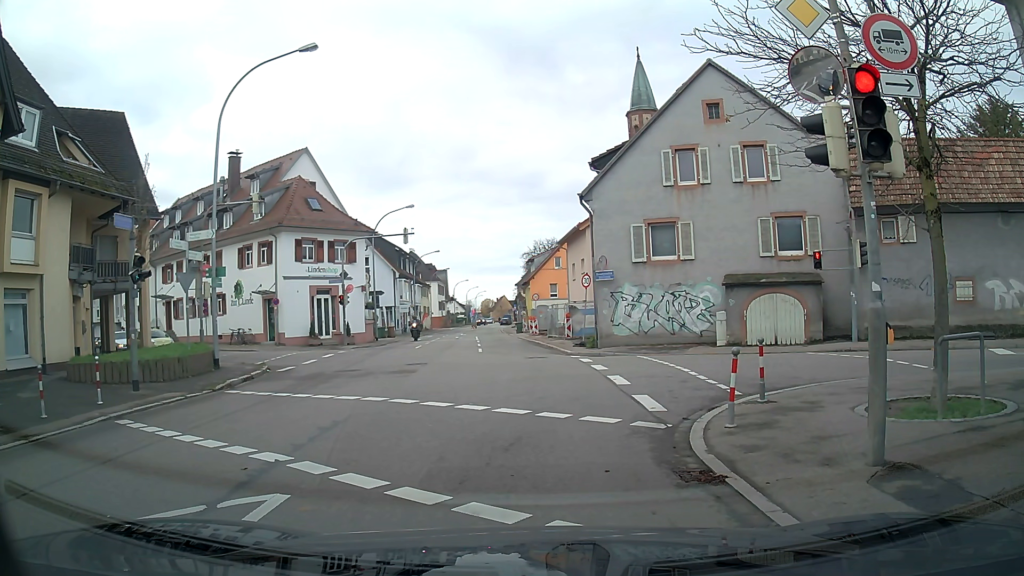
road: tertiary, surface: asphalt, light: Day
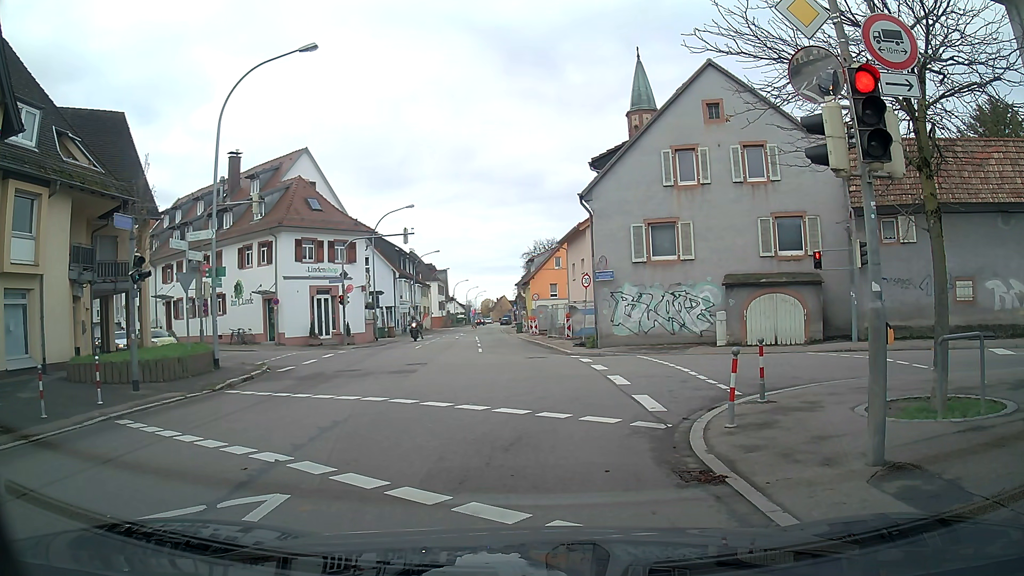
(0.0, 0.0) m; 0°
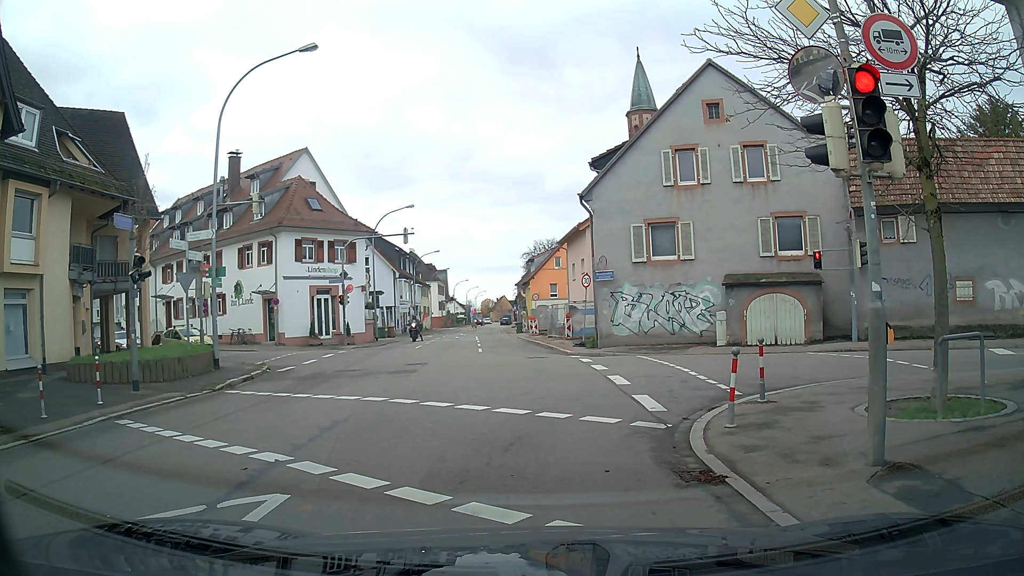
(0.0, 0.0) m; 0°
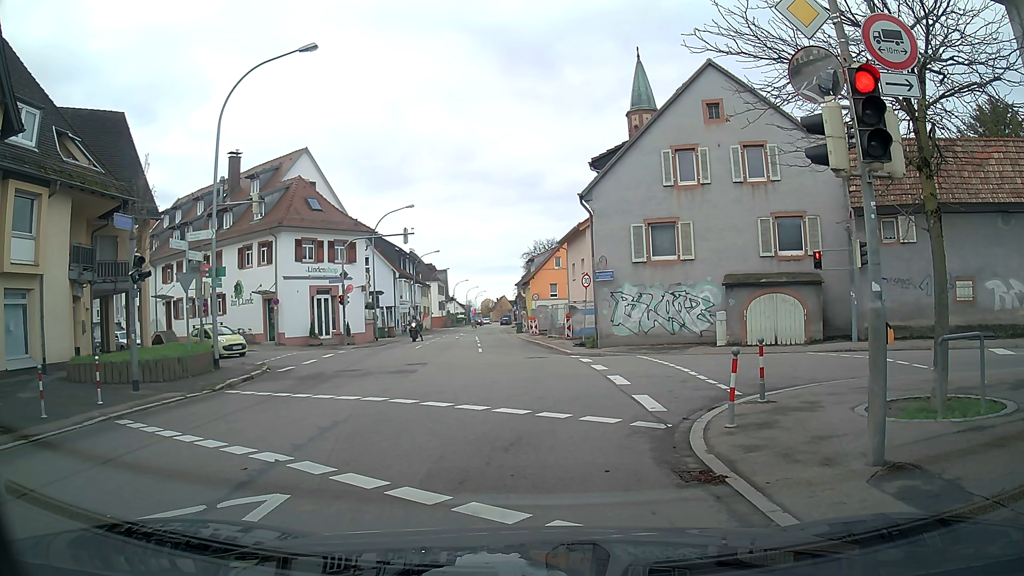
(0.0, 0.0) m; 0°
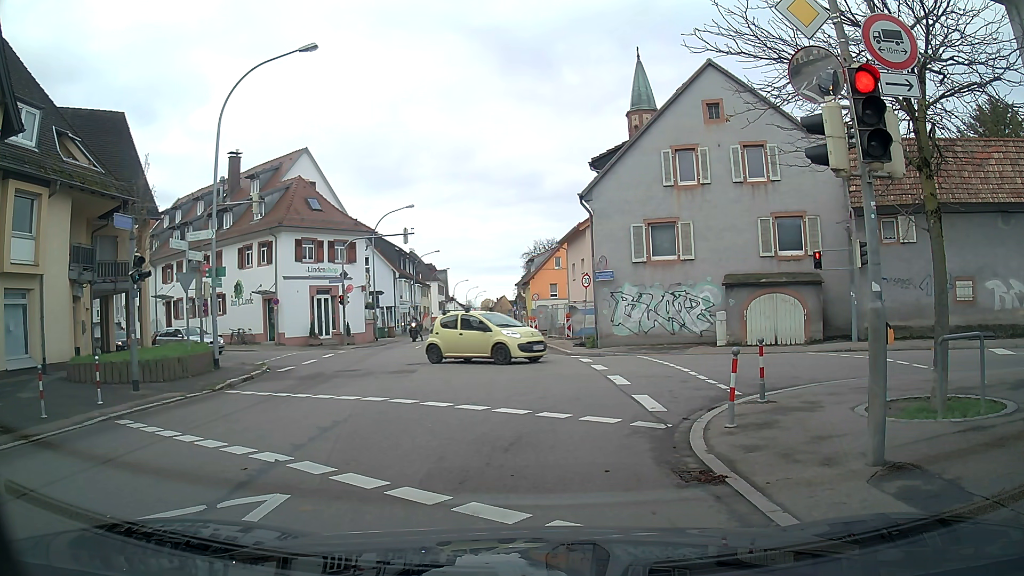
(0.0, 0.0) m; 0°
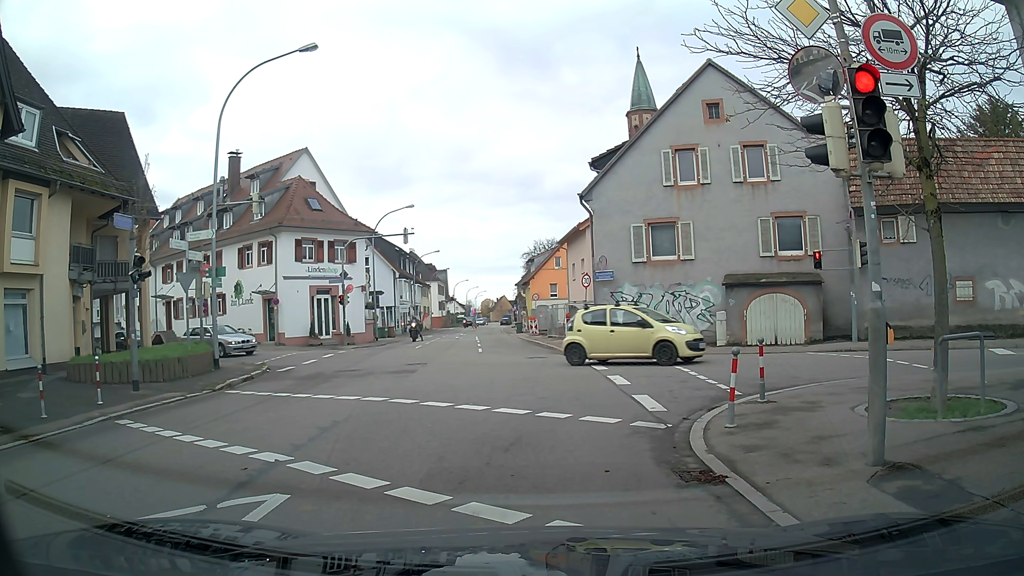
(0.0, 0.0) m; 0°
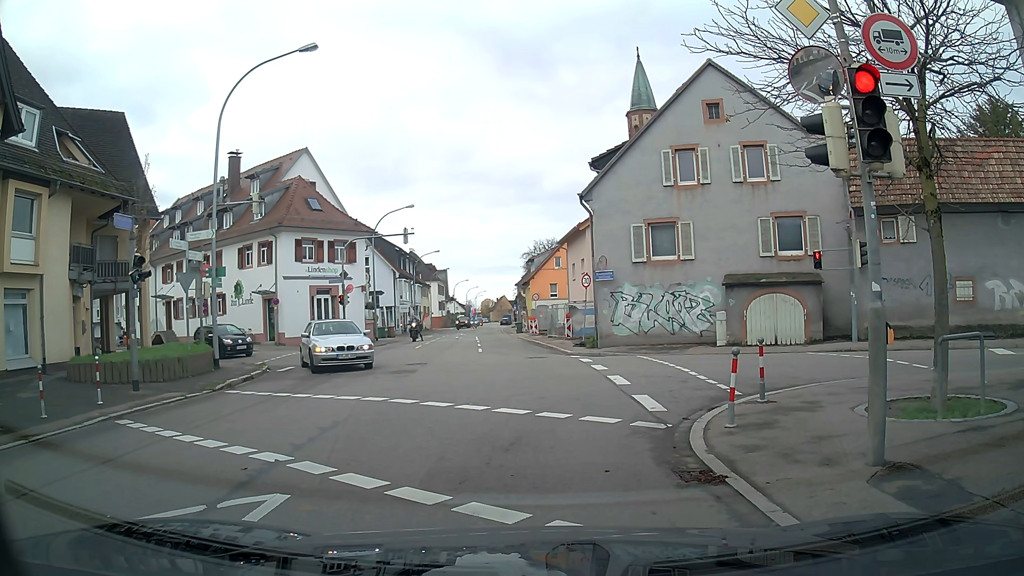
(0.0, 0.0) m; 0°
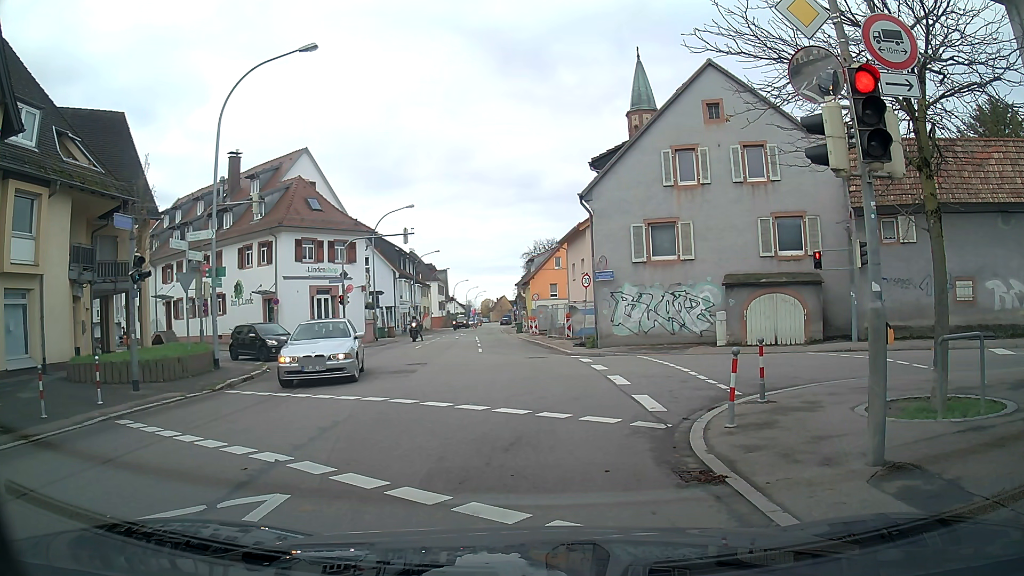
(0.0, 0.0) m; 0°
(+1, +10) (+9, +13) (+17, +8) (+26, +2) (+34, -4) (+42, -10) (+50, -15) (+59, -20) (+67, -26) (+76, -31) m
